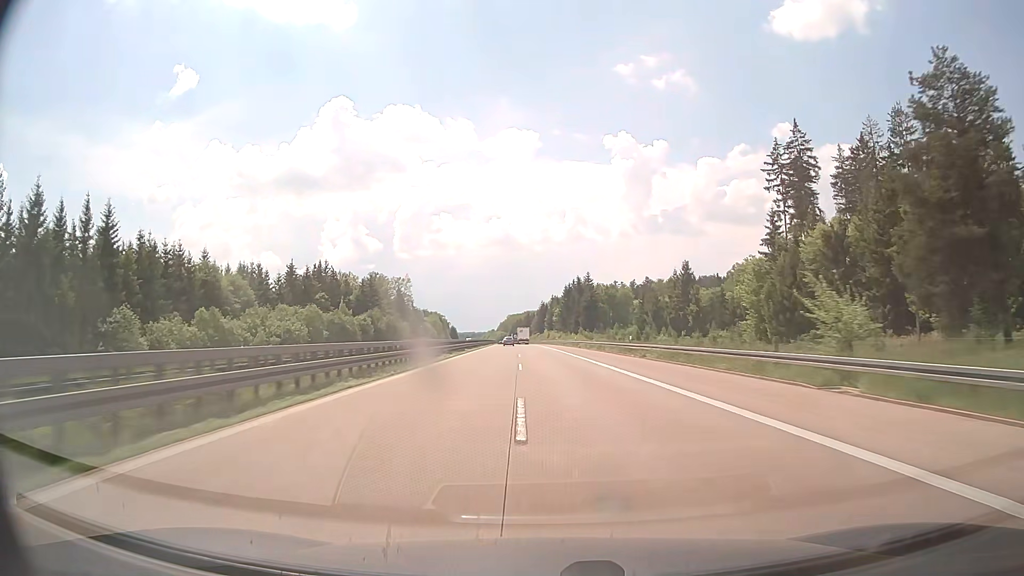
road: motorway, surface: concrete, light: Day
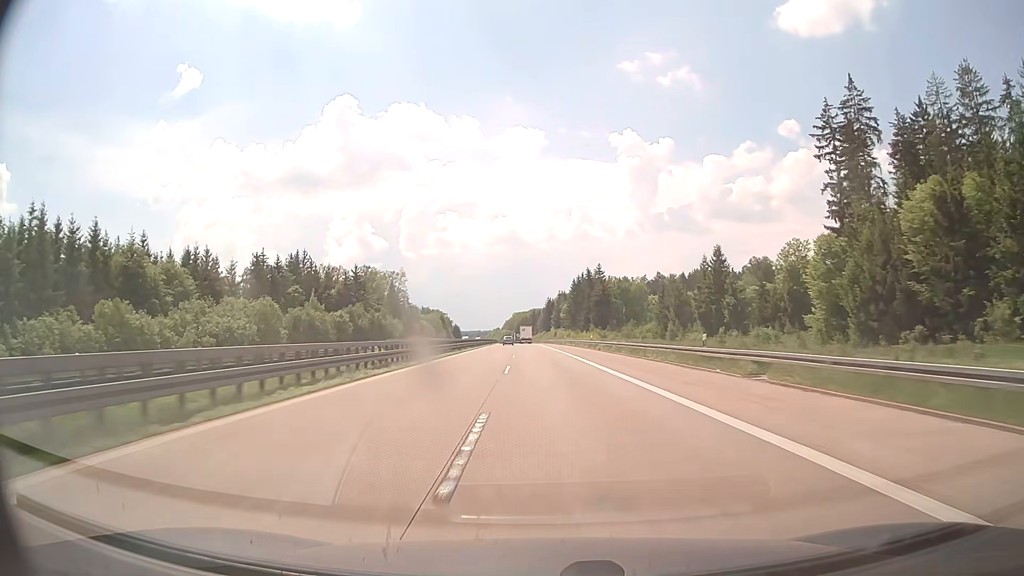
(0.0, +20.9) m; 0°
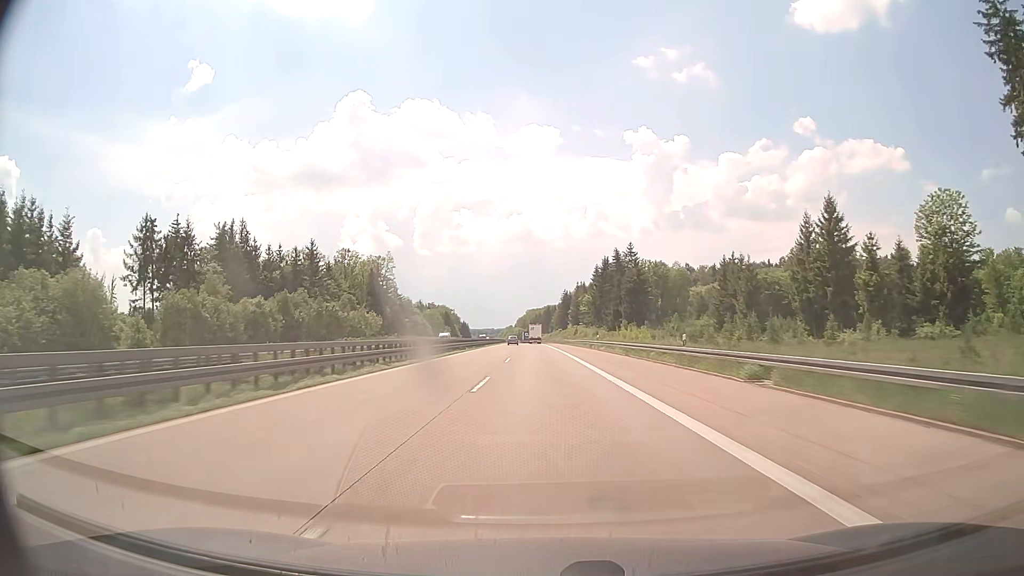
(-0.5, +41.8) m; -1°
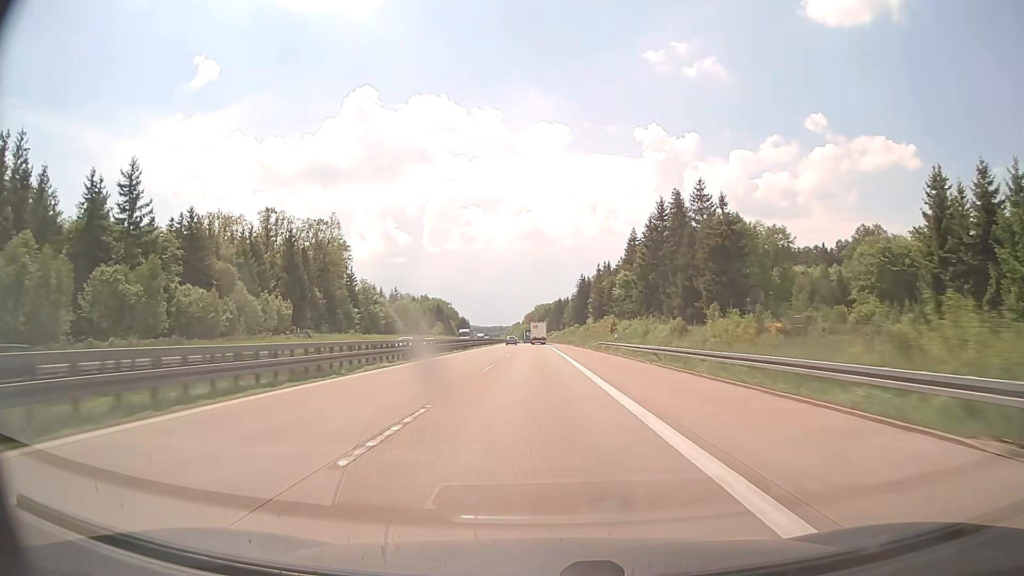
(-0.6, +62.8) m; -1°
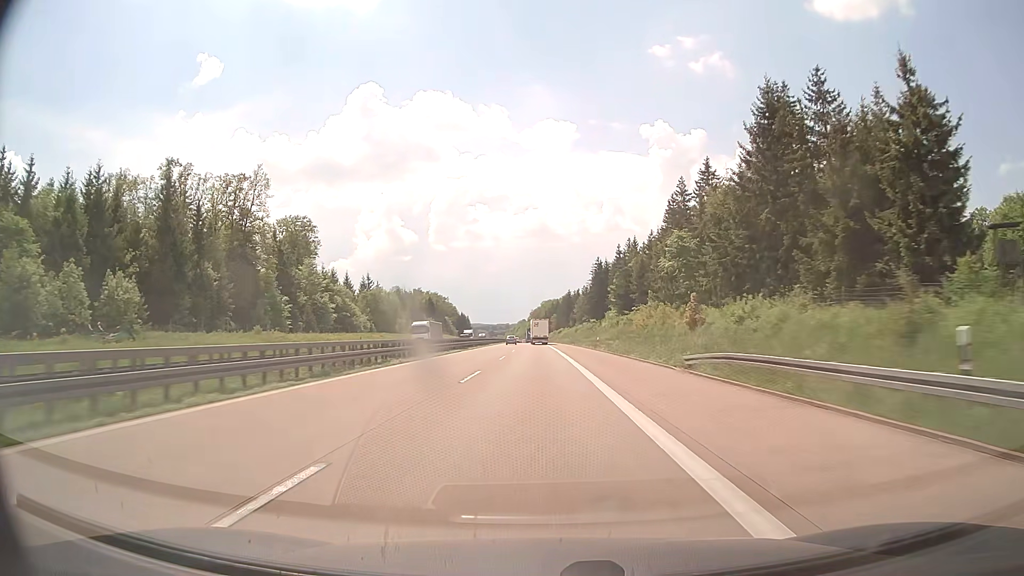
(-0.1, +41.9) m; 0°
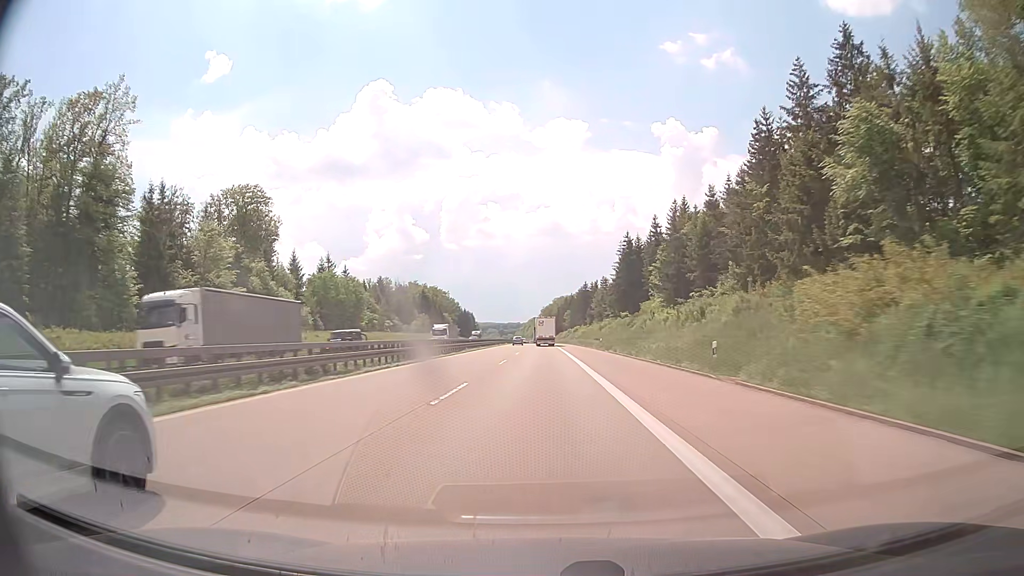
(-0.3, +41.8) m; -1°
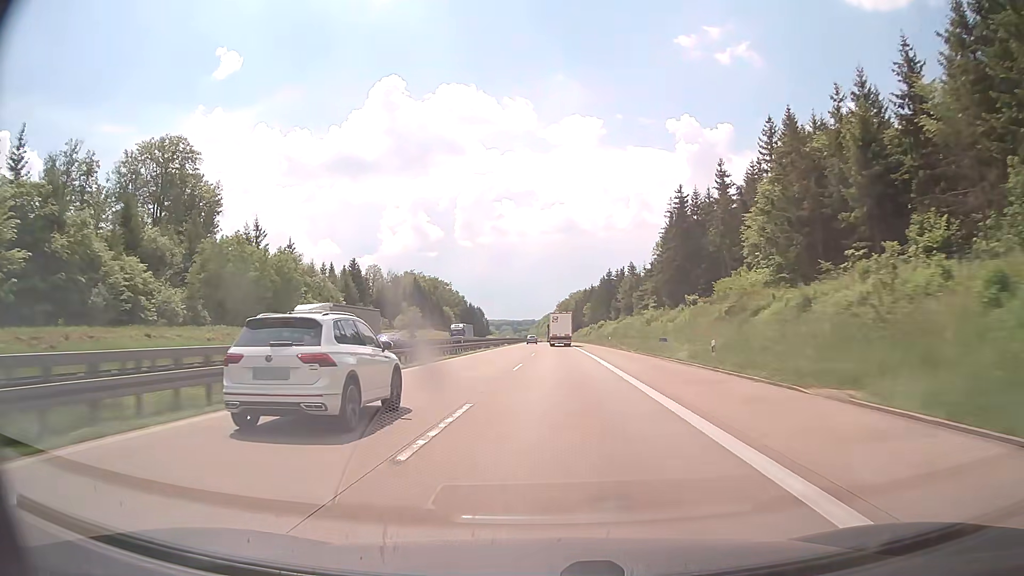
(-0.4, +41.8) m; -1°
